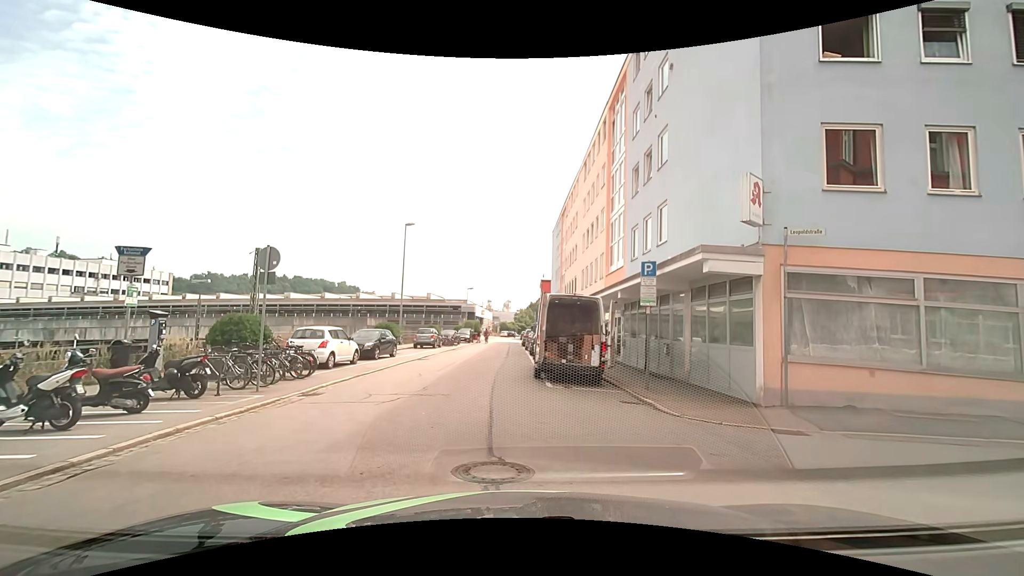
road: residential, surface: asphalt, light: Day
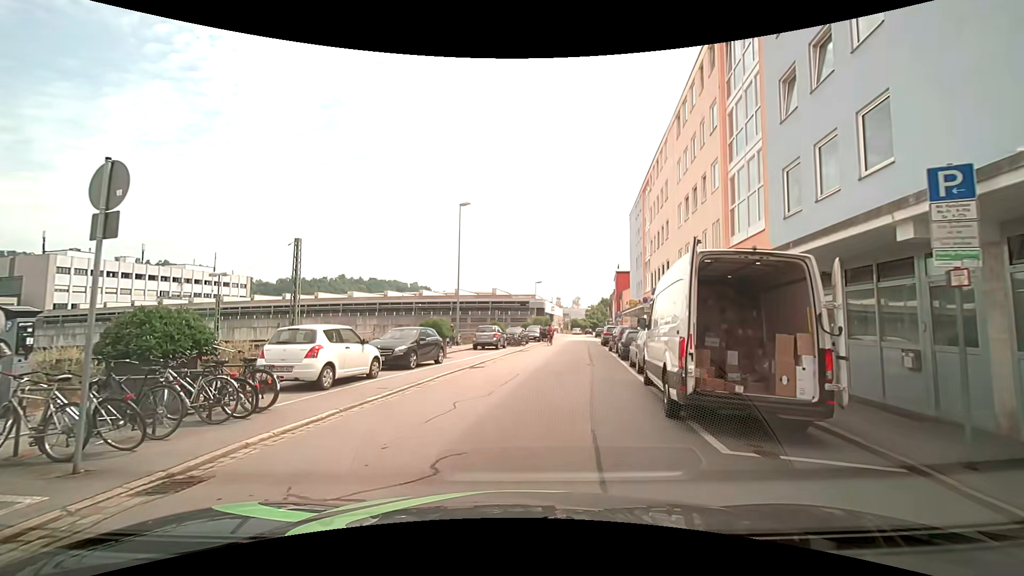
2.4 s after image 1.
(-0.3, +7.3) m; -6°
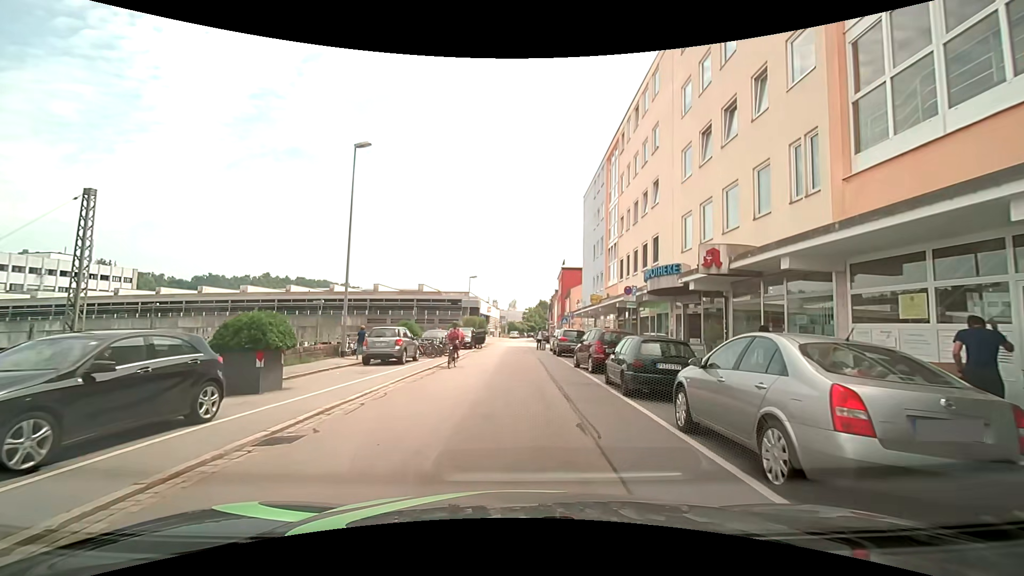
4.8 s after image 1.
(+0.3, +11.6) m; +6°
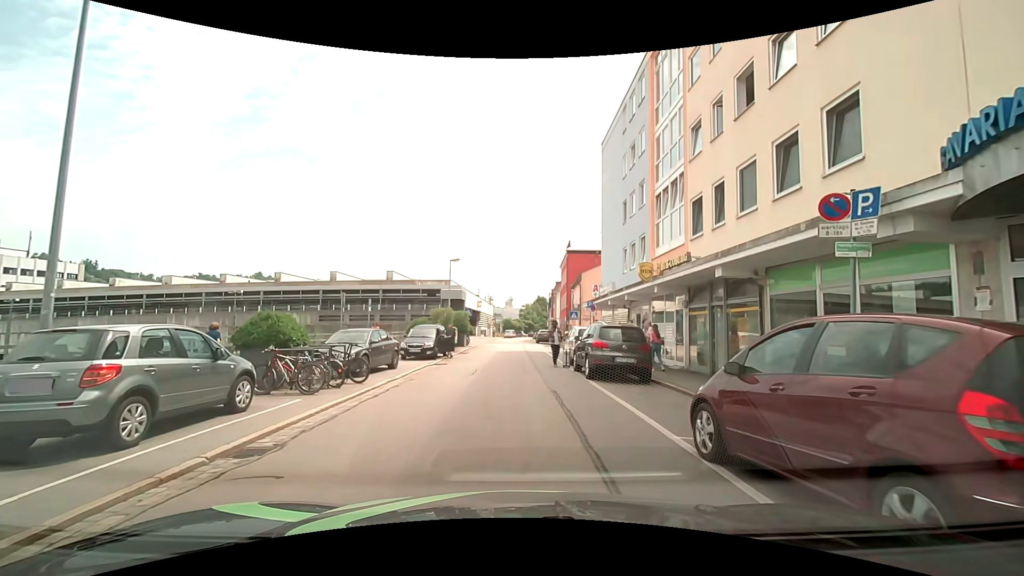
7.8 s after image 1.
(+0.2, +14.2) m; +1°
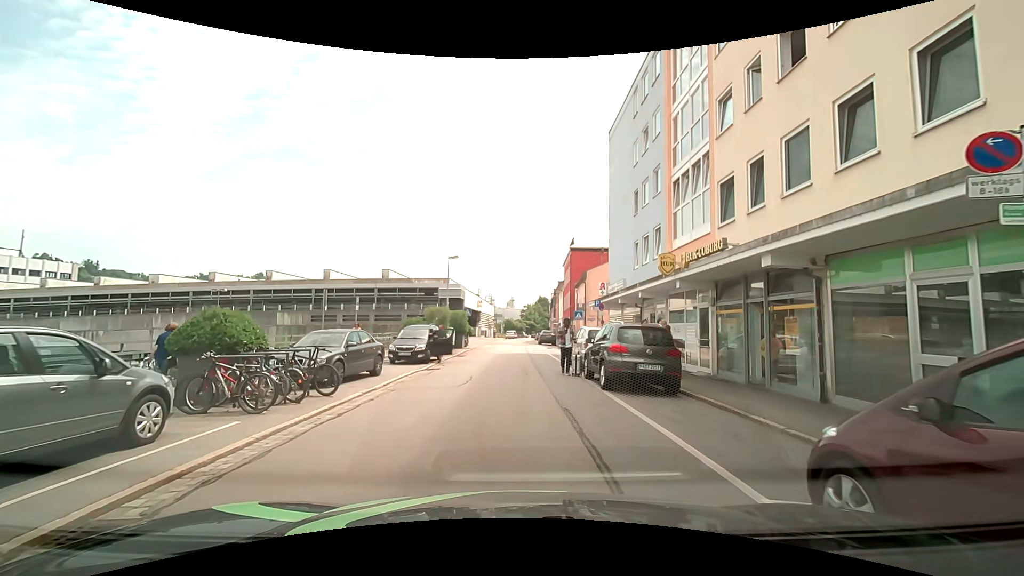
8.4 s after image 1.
(0.0, +2.3) m; +2°
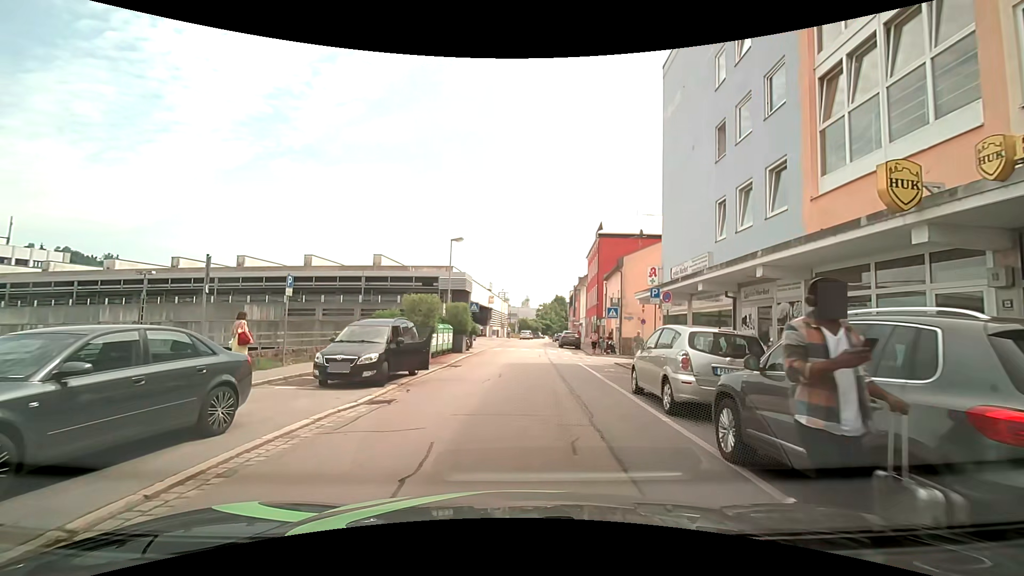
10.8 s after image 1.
(-0.4, +9.0) m; -3°
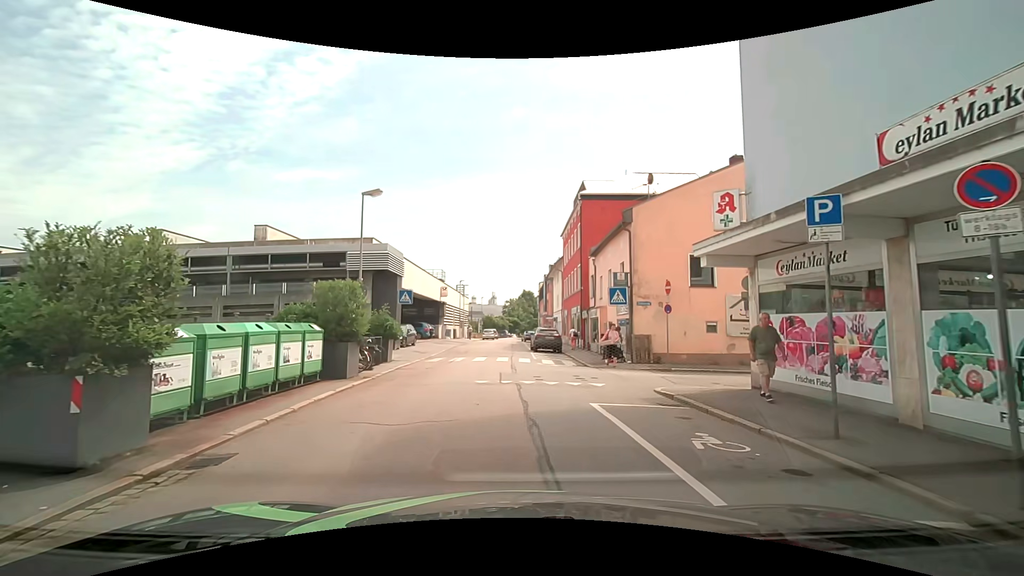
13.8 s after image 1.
(+0.3, +13.4) m; +2°
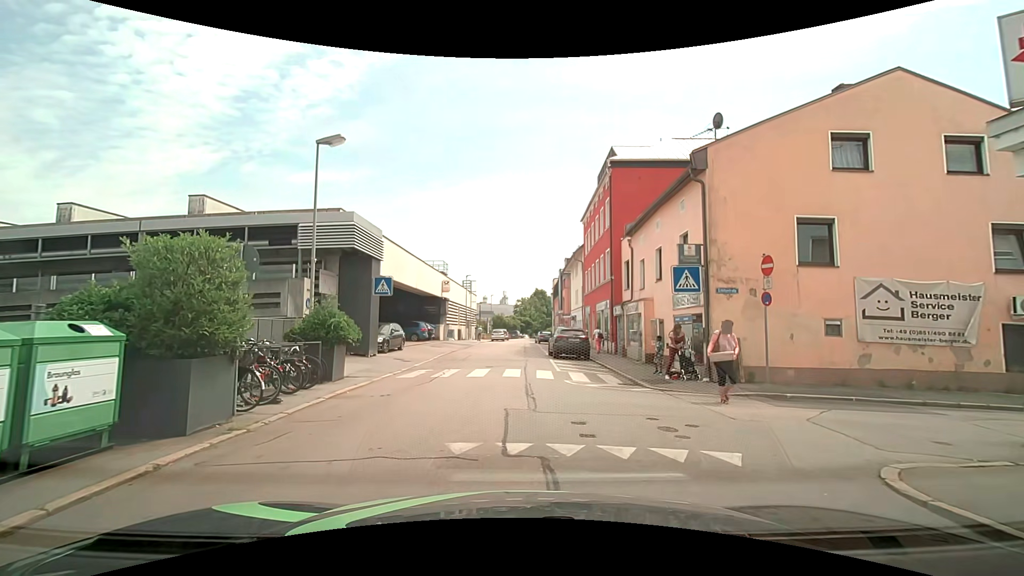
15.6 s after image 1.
(0.0, +7.1) m; 0°
